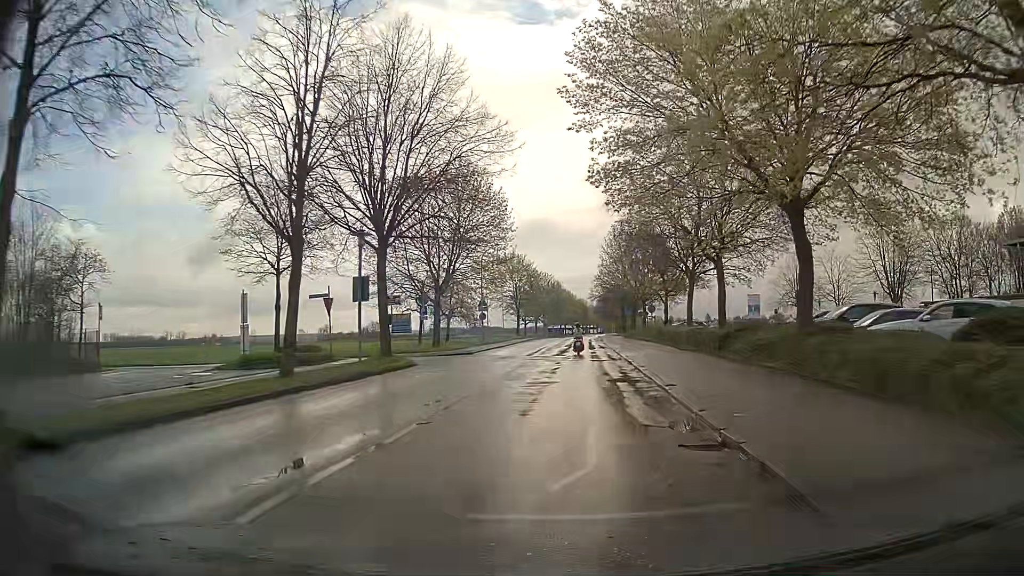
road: residential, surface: asphalt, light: Day
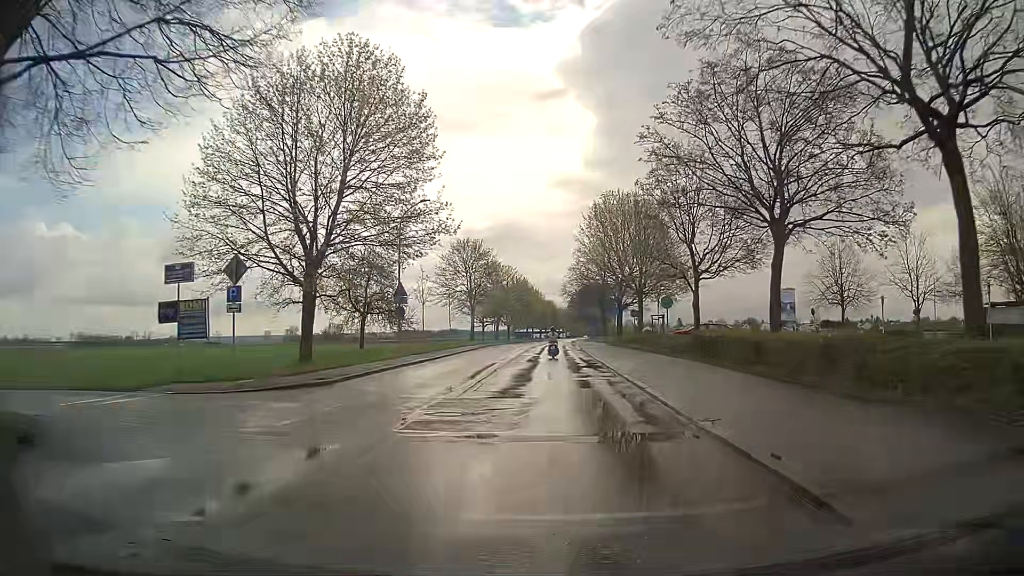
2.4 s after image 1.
(+0.3, +19.2) m; +3°
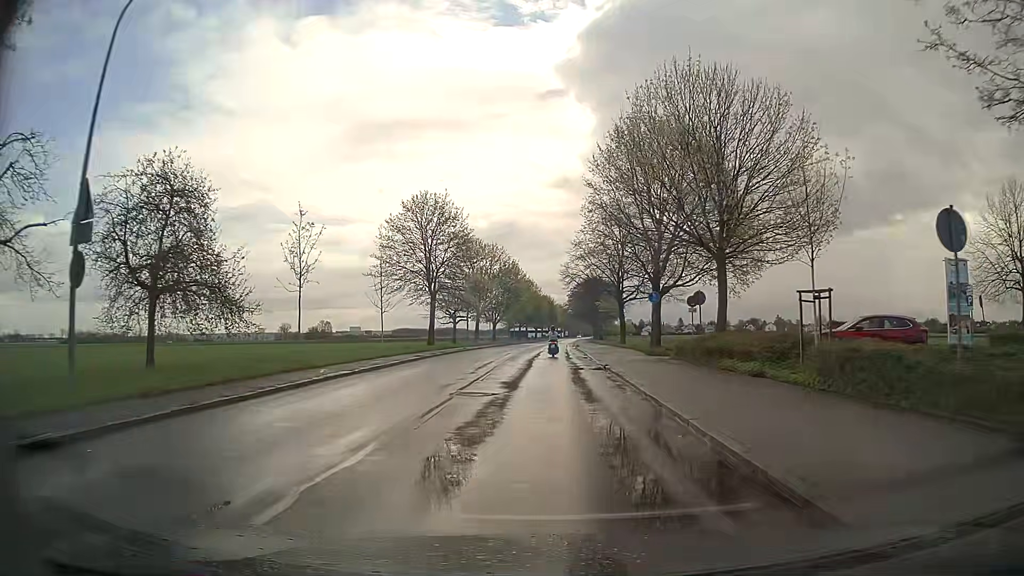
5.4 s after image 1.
(+0.1, +24.2) m; 0°
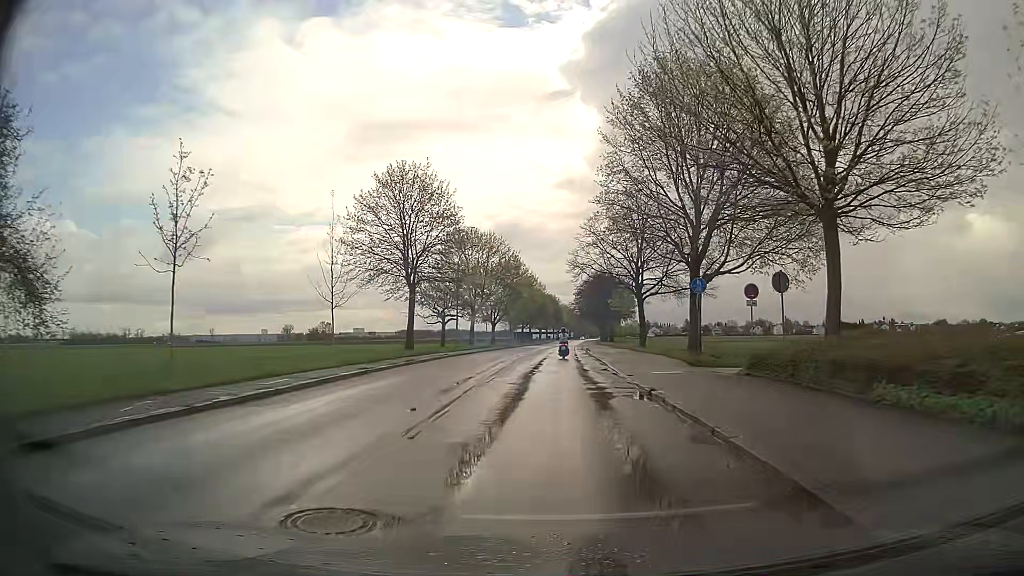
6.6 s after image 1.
(-0.1, +9.7) m; -1°
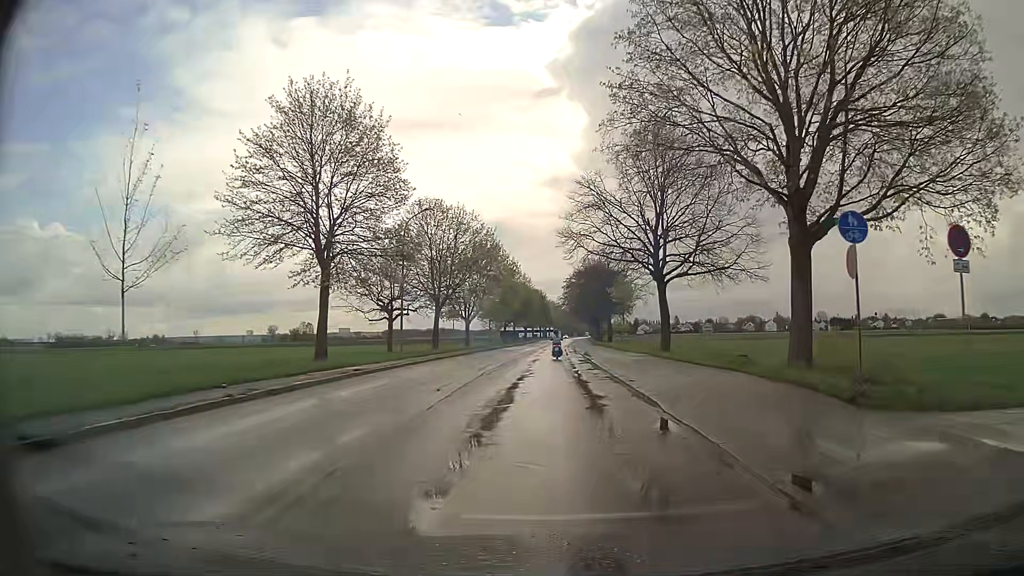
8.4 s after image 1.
(+0.2, +14.7) m; +1°
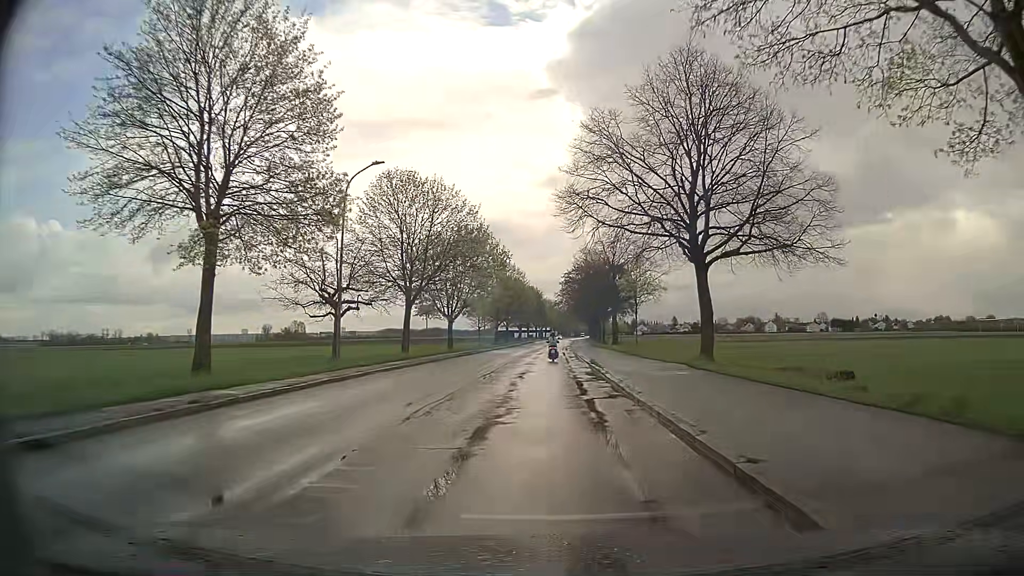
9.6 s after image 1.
(0.0, +10.1) m; 0°
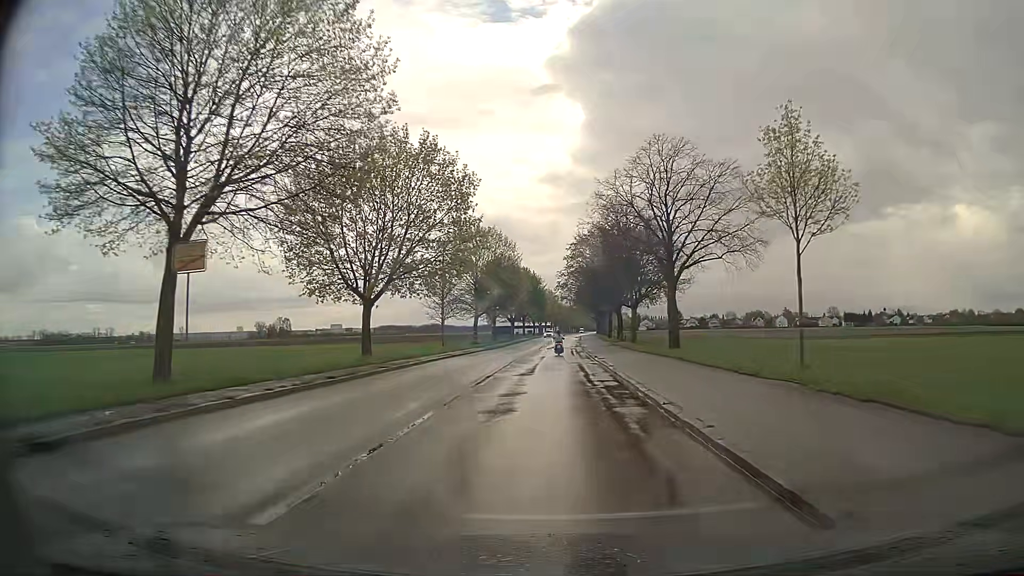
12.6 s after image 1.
(+0.2, +29.8) m; +1°
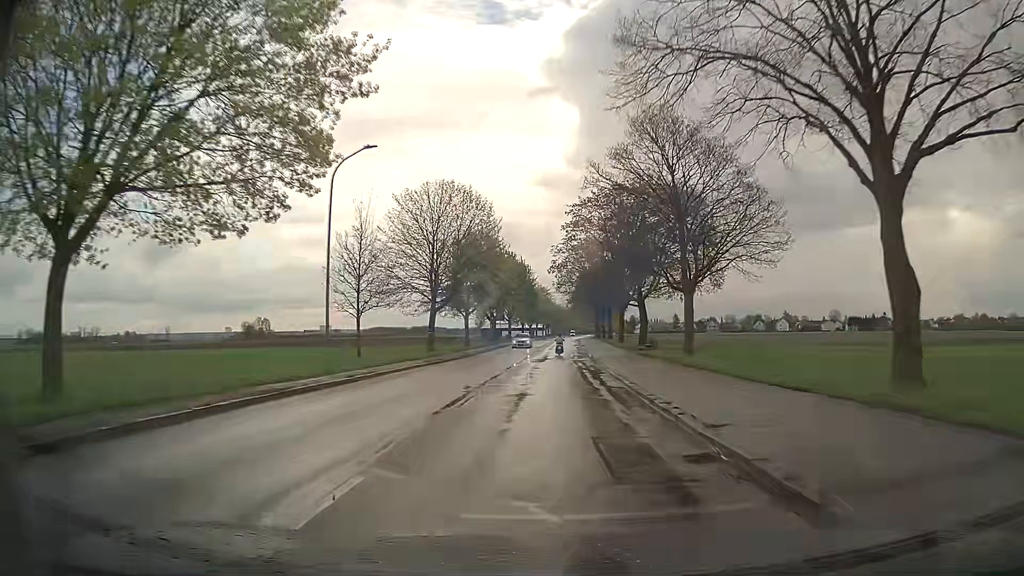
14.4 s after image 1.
(-0.1, +23.5) m; 0°
(0, +10) (0, +20) (0, +30) (+1, +40) (+1, +50) (+1, +60) (+2, +70) (+2, +80) (+2, +90) (+3, +100) m
